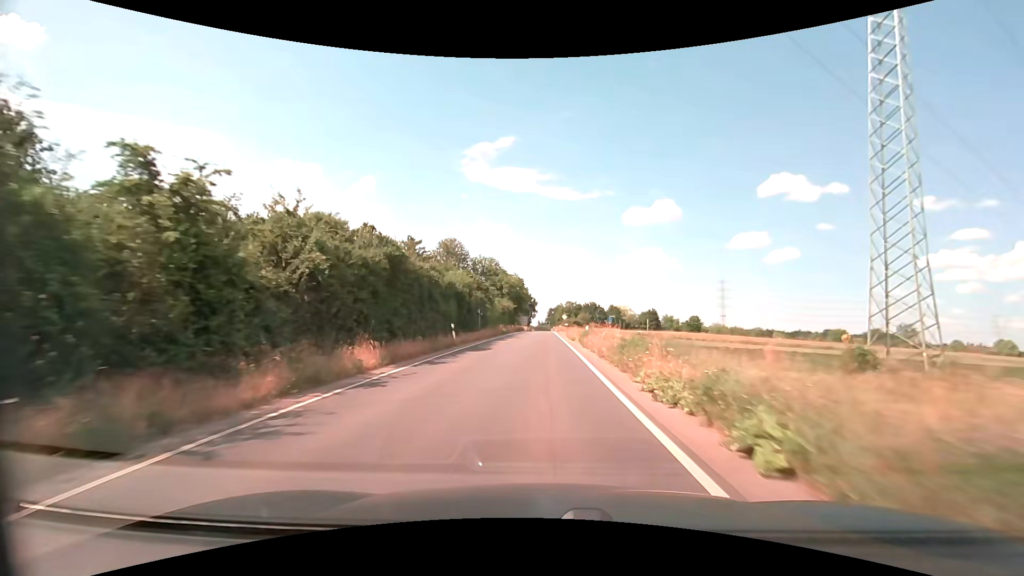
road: secondary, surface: asphalt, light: Day
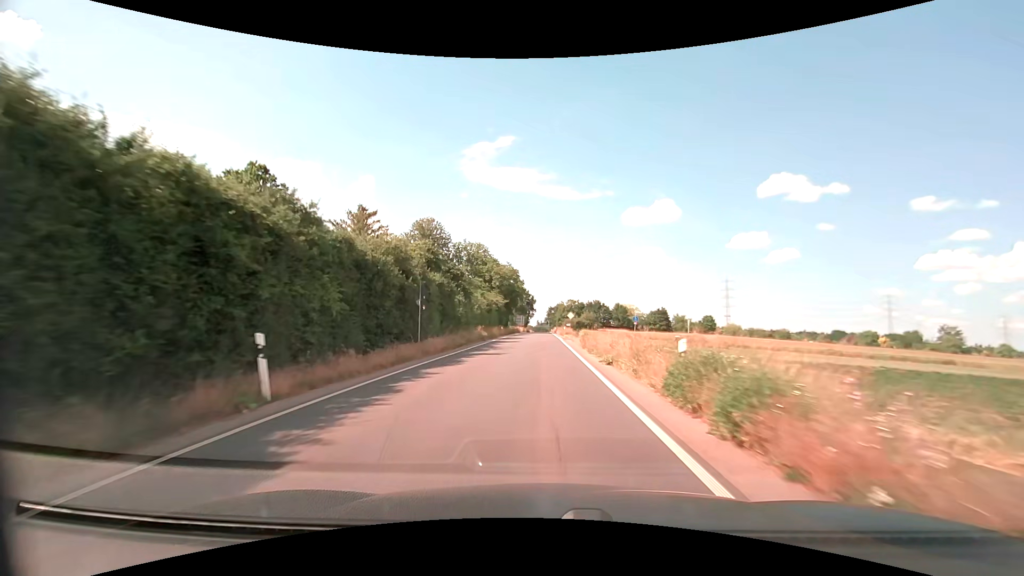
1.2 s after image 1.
(0.0, +19.6) m; 0°
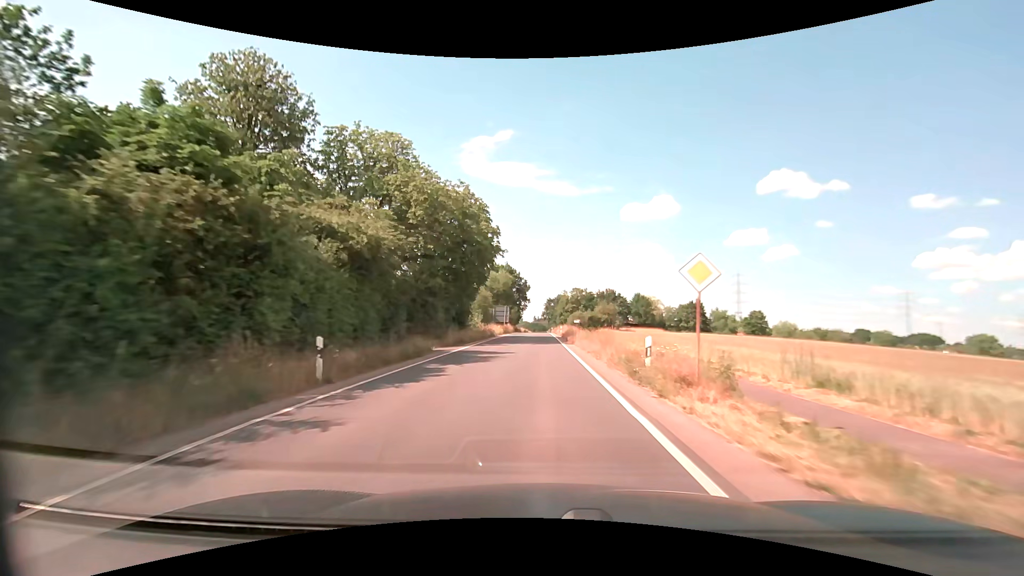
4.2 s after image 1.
(+0.1, +49.1) m; 0°
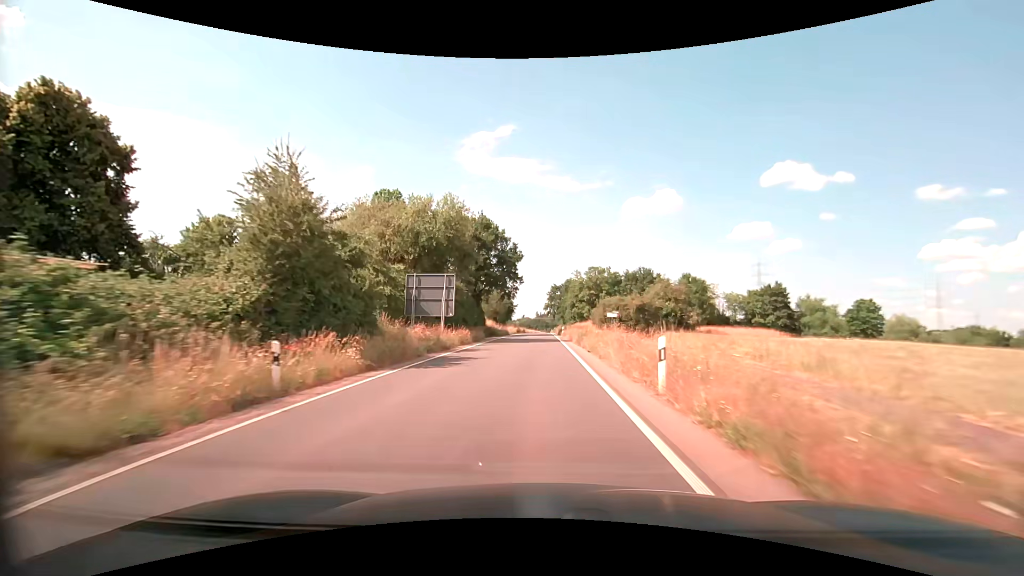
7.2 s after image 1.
(+0.1, +51.1) m; 0°
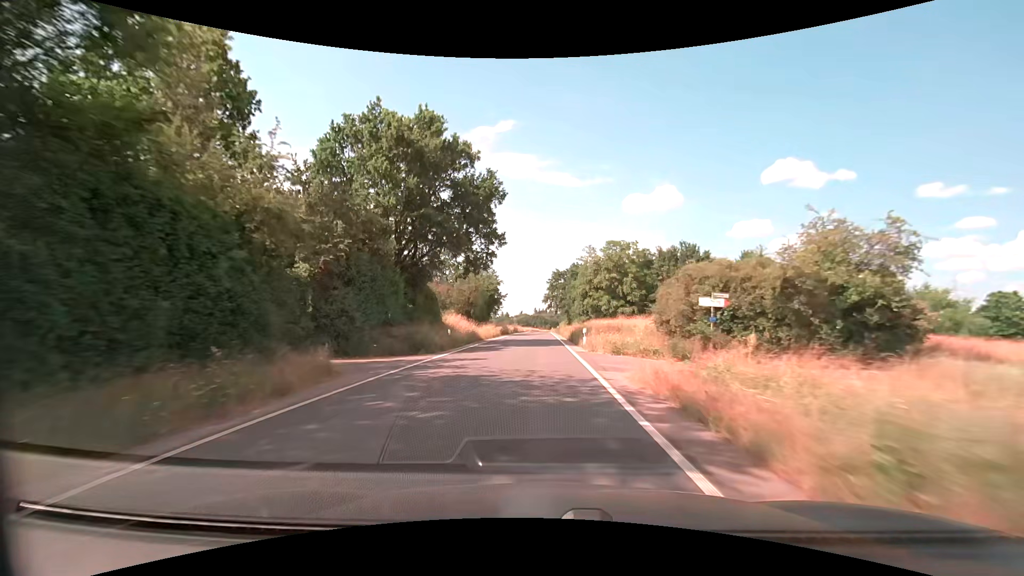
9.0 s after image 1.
(0.0, +31.6) m; 0°
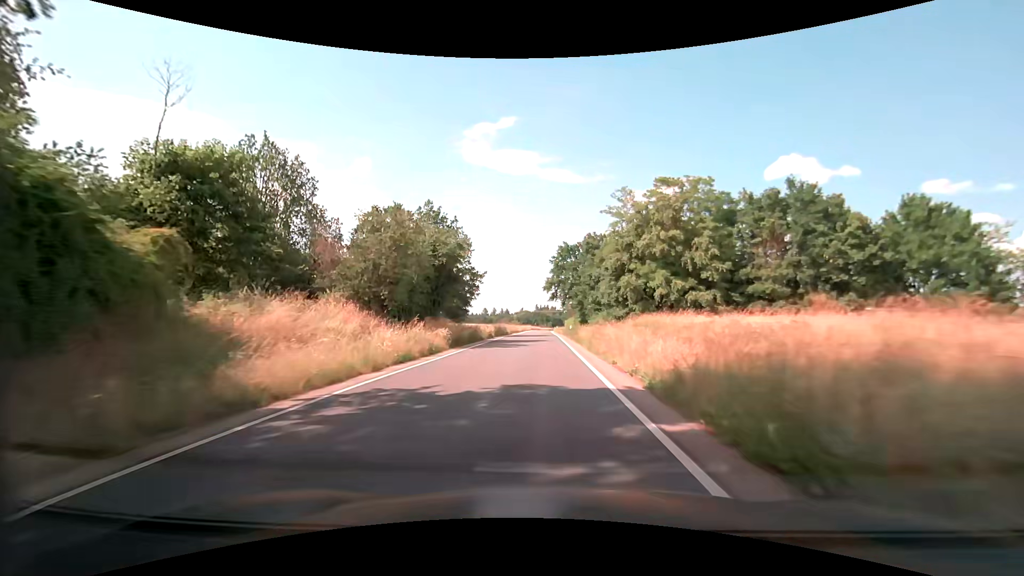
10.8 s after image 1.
(0.0, +32.4) m; 0°
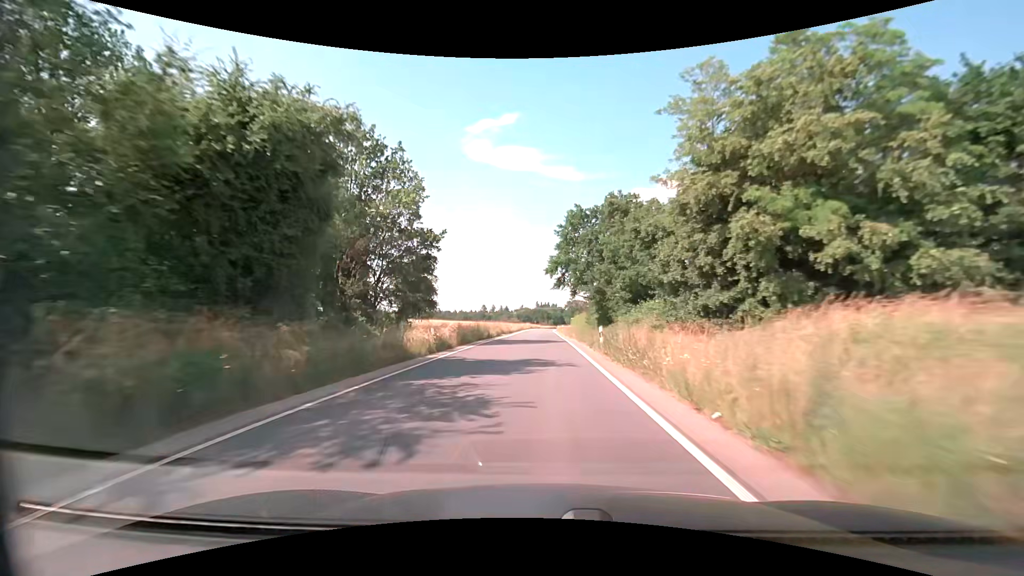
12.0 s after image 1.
(-0.1, +21.9) m; 0°
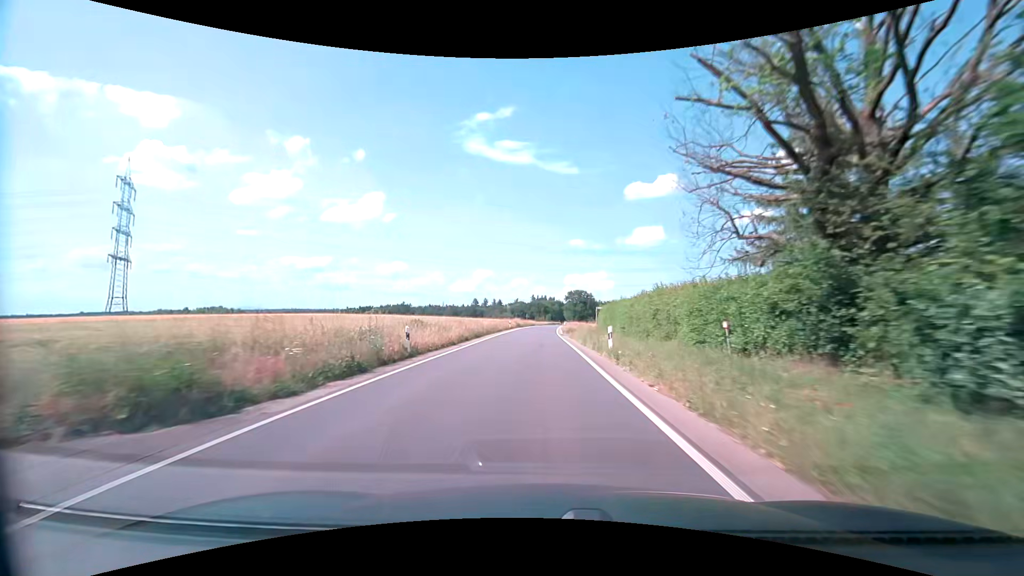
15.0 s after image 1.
(+0.4, +53.5) m; +1°
(0, +10) (0, +20) (0, +30) (0, +40) (0, +50) (0, +60) (0, +70) (+1, +80) (+1, +90) (+2, +100) m
